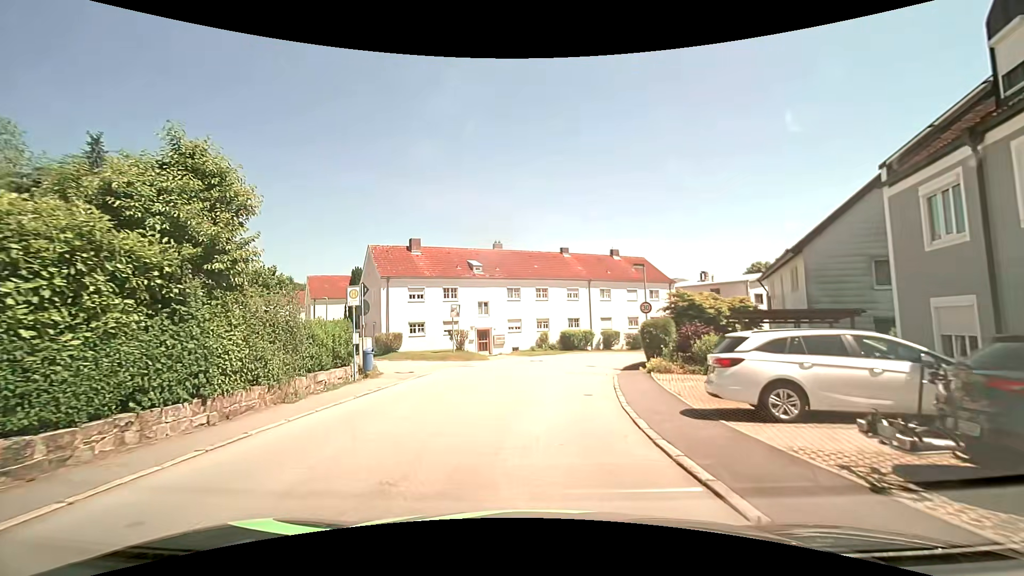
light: Day
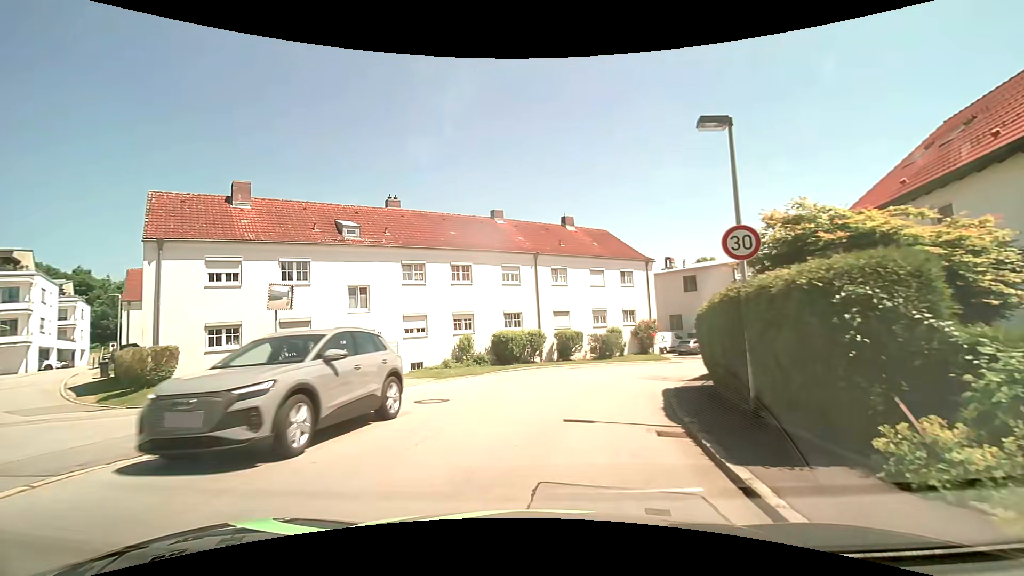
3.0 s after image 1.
(+1.0, +16.8) m; +8°
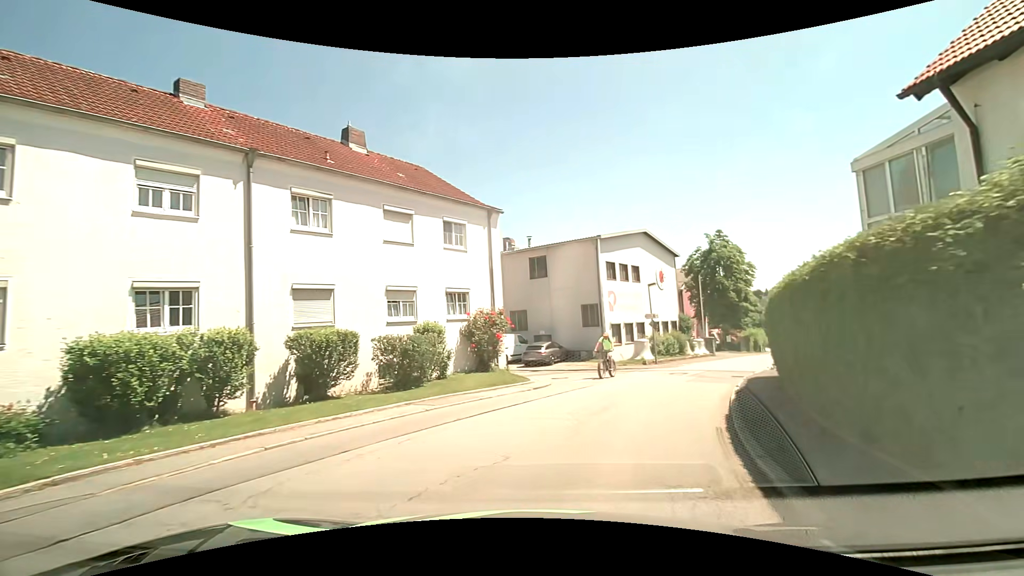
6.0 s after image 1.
(+2.2, +16.1) m; +20°
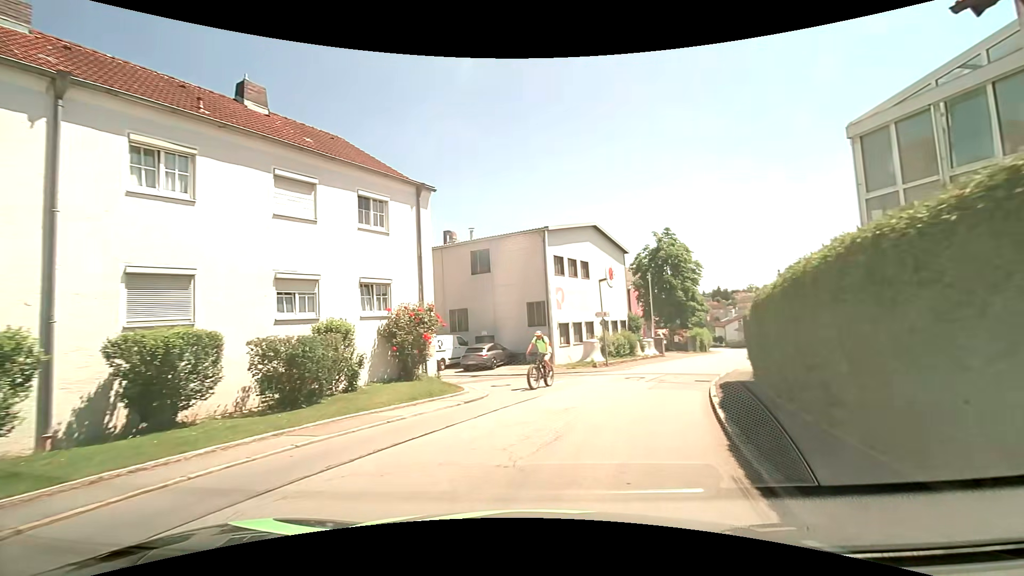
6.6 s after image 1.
(+0.1, +3.2) m; +5°
(+2, +10) (+5, +19) (+10, +28) (+15, +37) (+19, +46) (+24, +55) (+28, +64) (+31, +73) (+34, +83) (+36, +92) m
